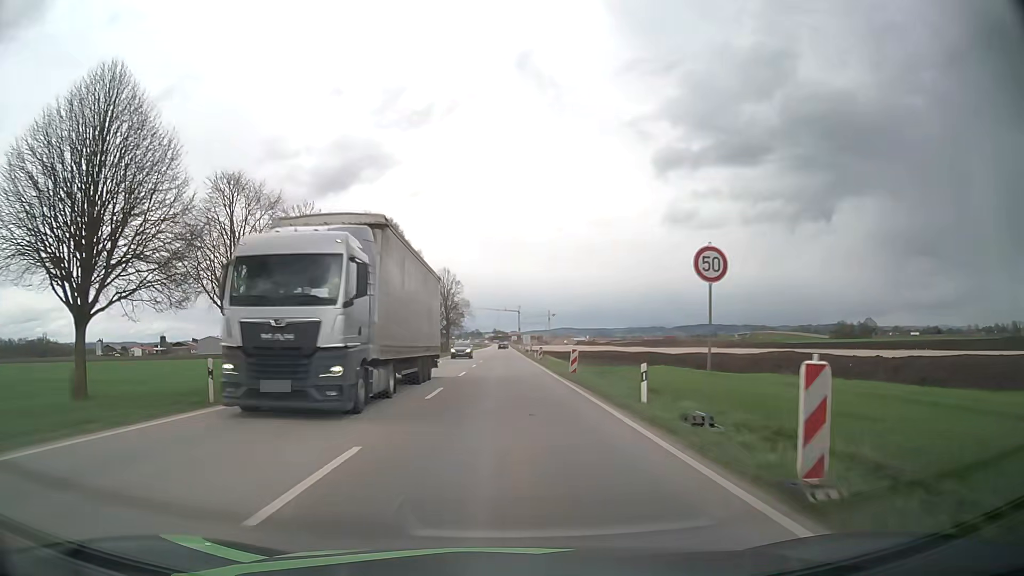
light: Day
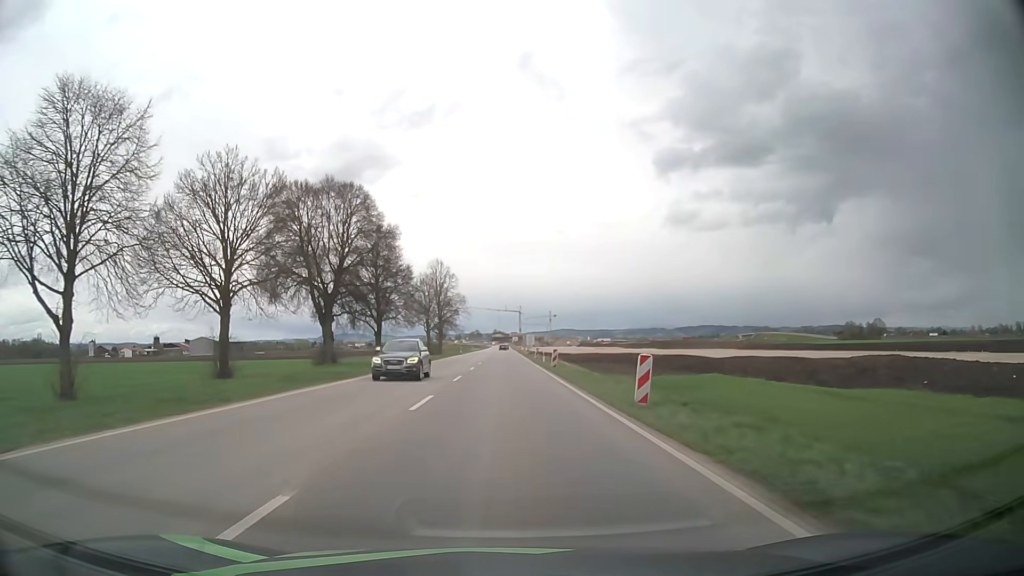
(0.0, +14.7) m; 0°
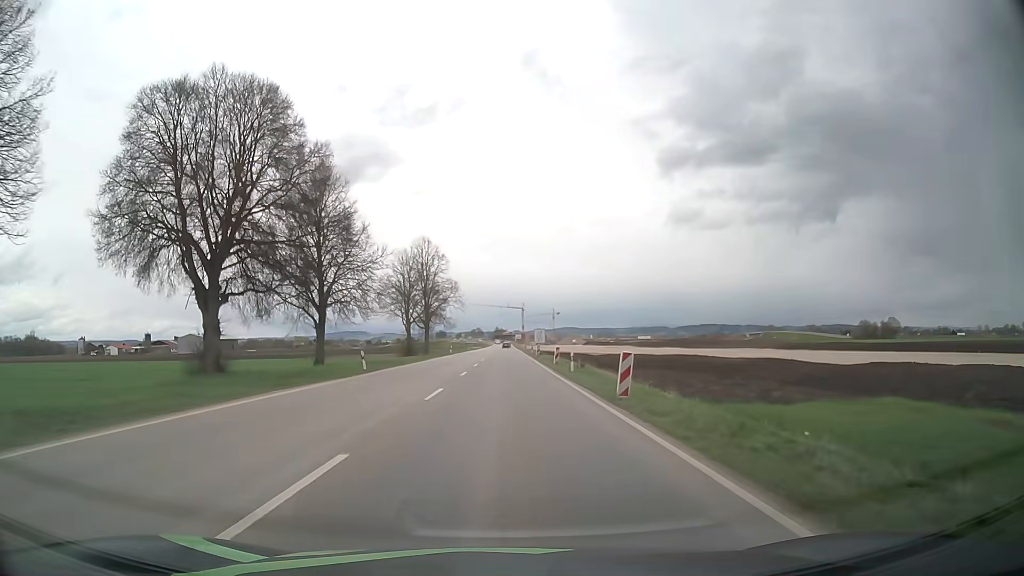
(-0.1, +21.7) m; 0°
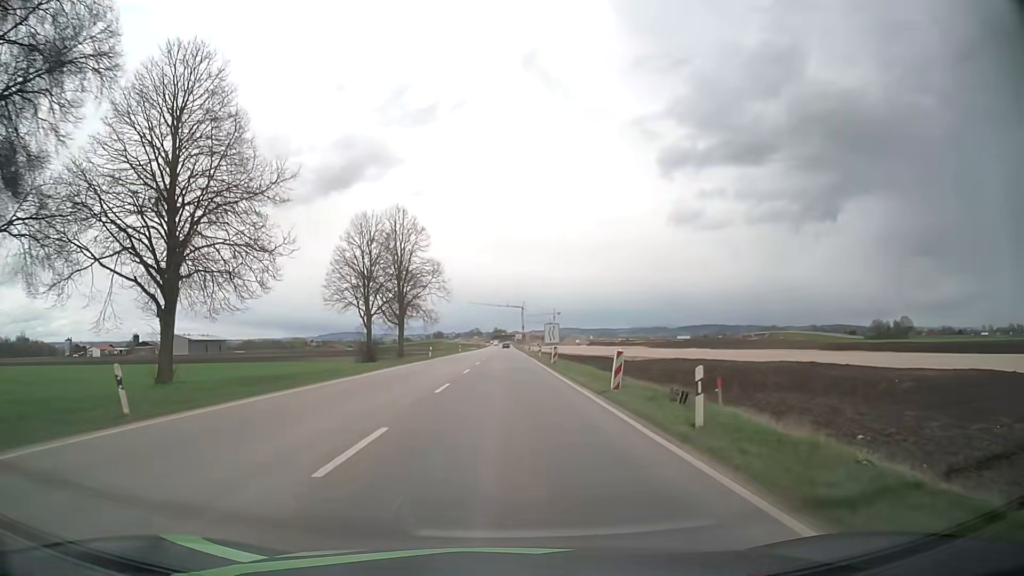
(0.0, +21.6) m; 0°
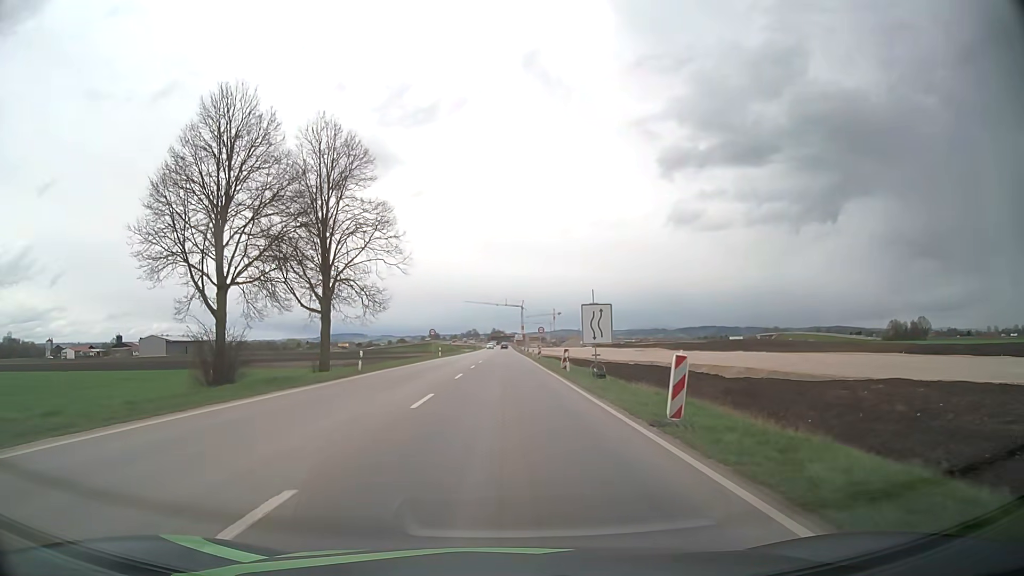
(0.0, +28.5) m; 0°
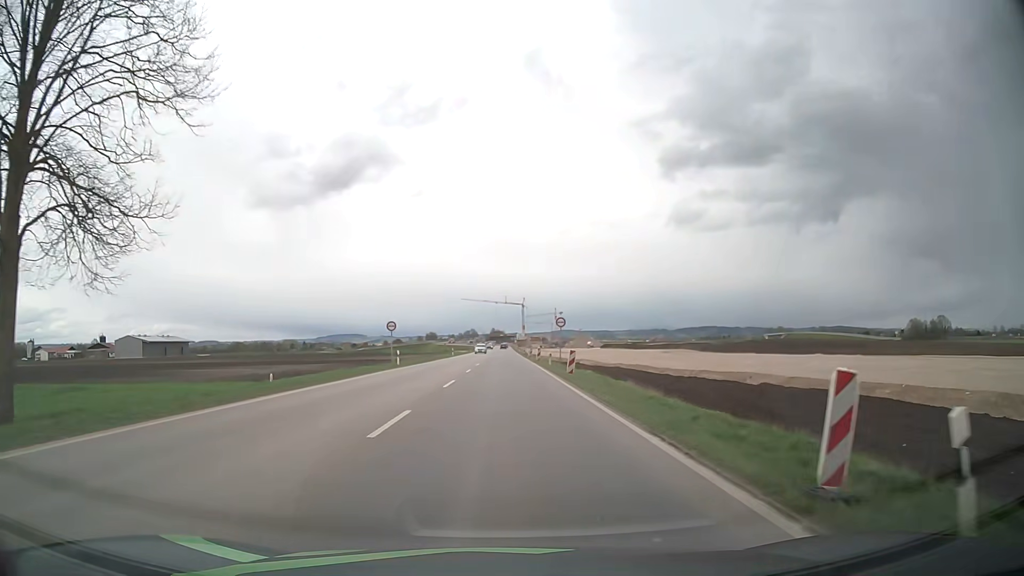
(0.0, +28.2) m; 0°
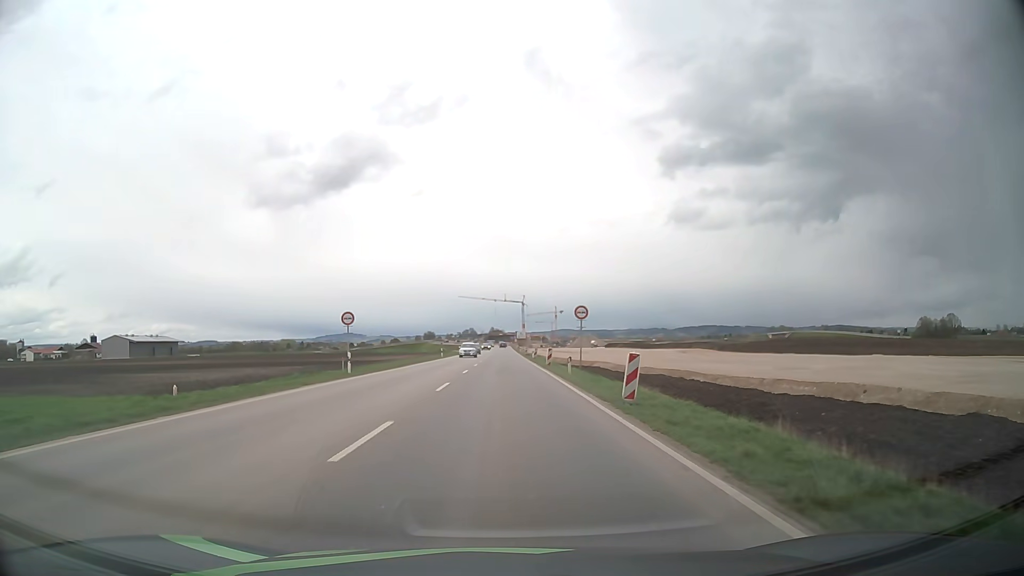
(+0.1, +14.0) m; 0°
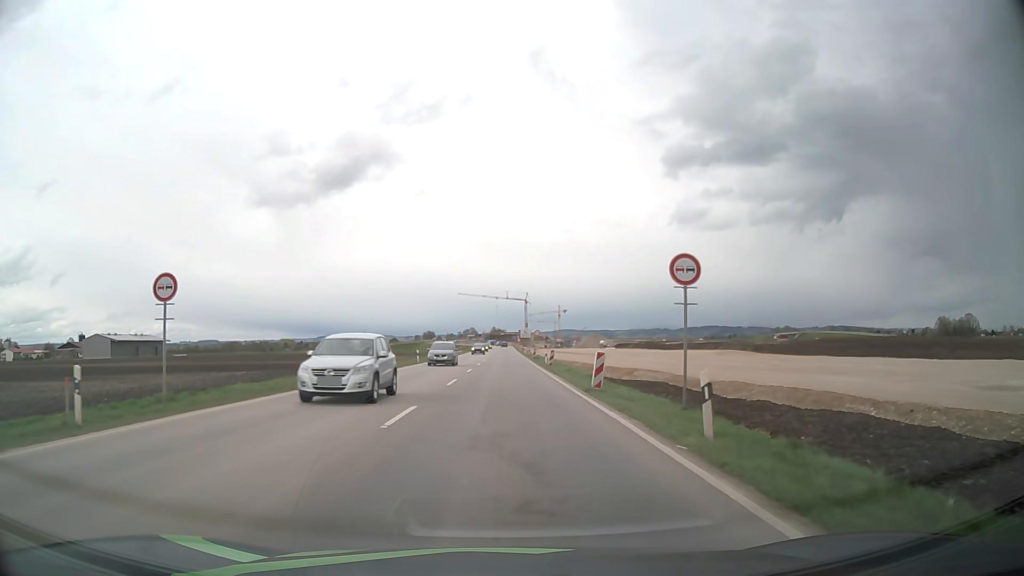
(0.0, +20.9) m; 0°
(0, +10) (0, +20) (0, +30) (0, +40) (0, +50) (0, +60) (0, +70) (0, +80) (0, +90) (0, +100) m
